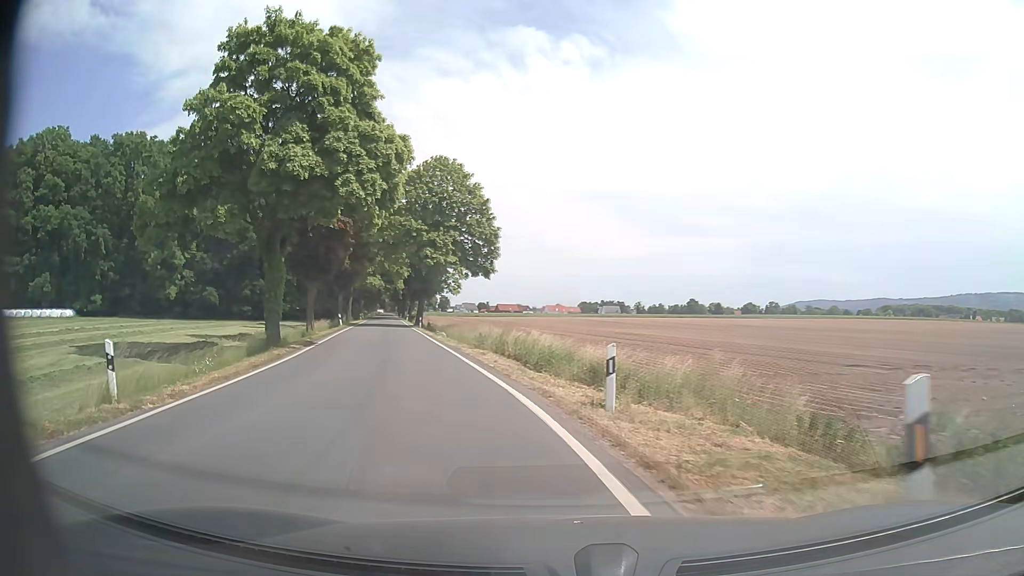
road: secondary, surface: asphalt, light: Day
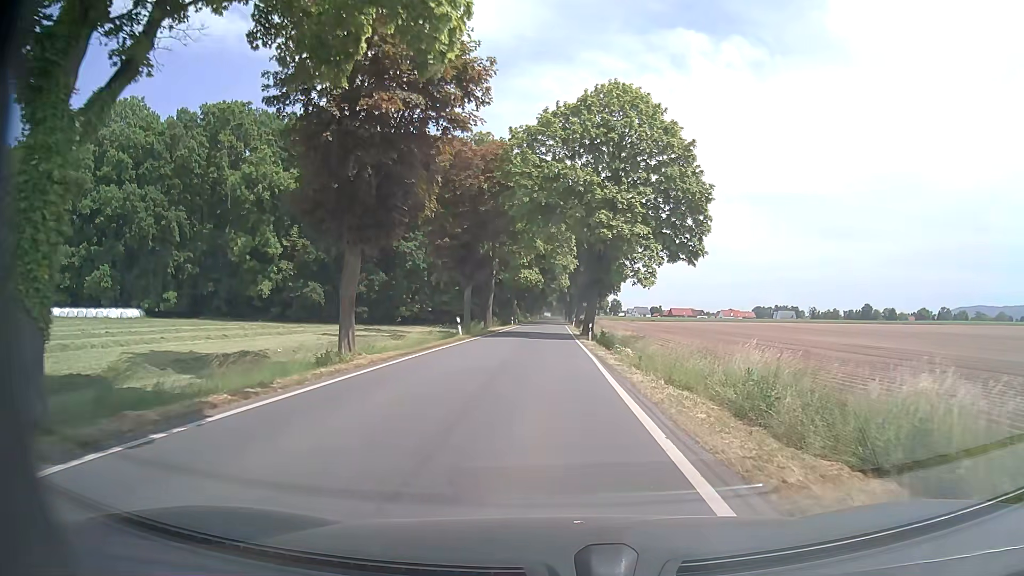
(-4.3, +22.6) m; -15°
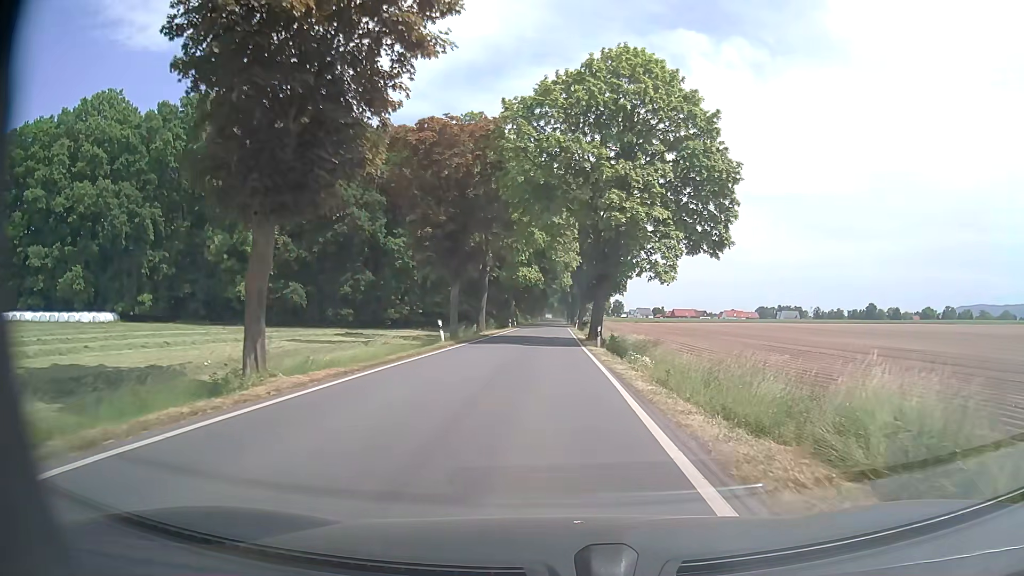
(0.0, +6.4) m; 0°
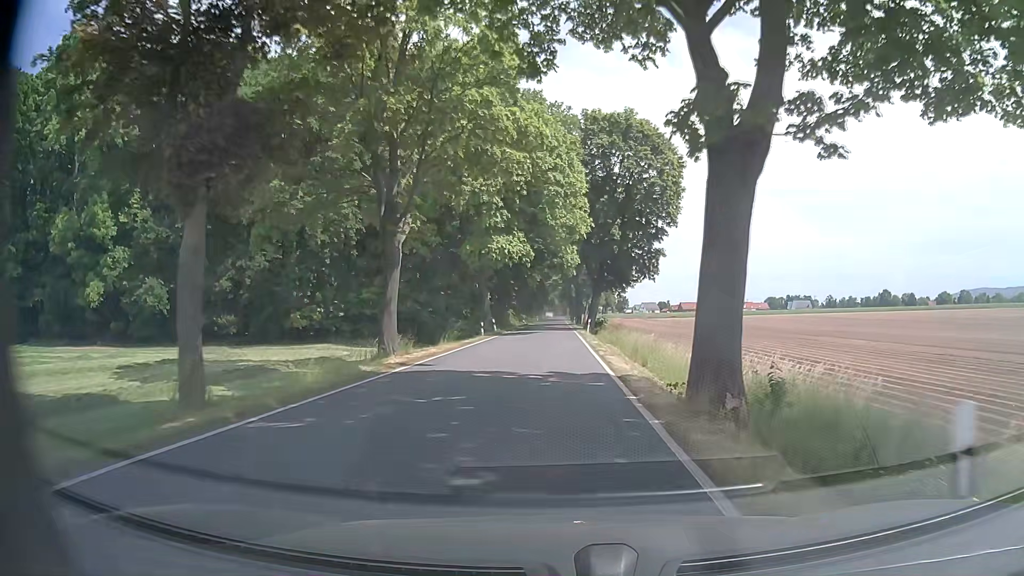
(+0.1, +28.2) m; 0°
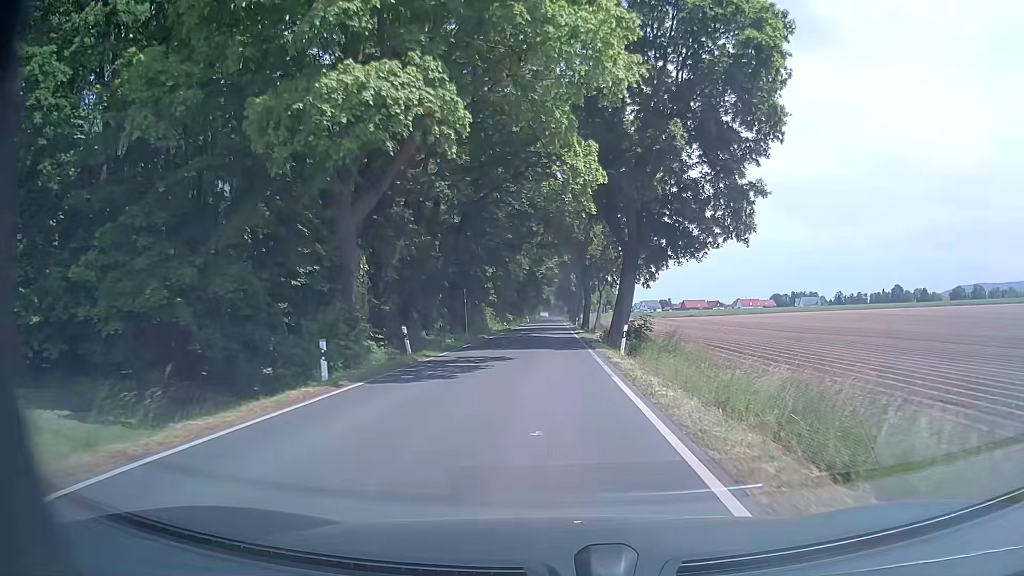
(+0.1, +30.4) m; 0°
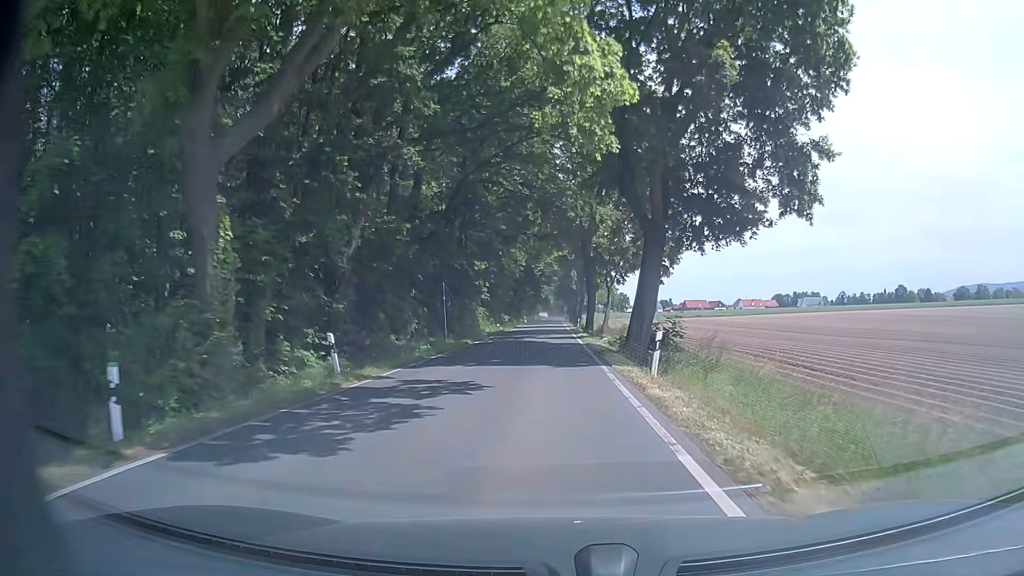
(0.0, +7.7) m; 0°
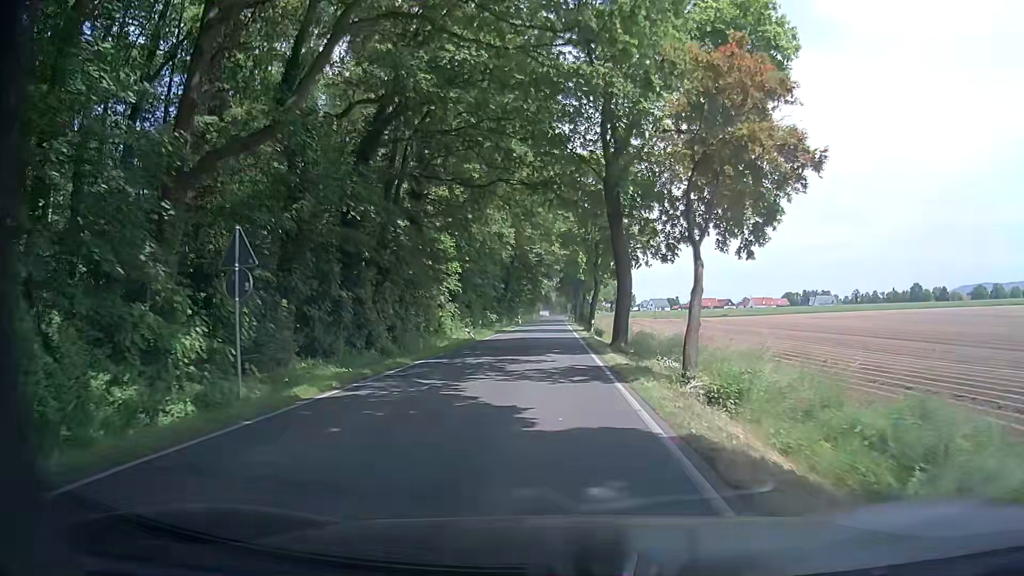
(0.0, +23.4) m; 0°
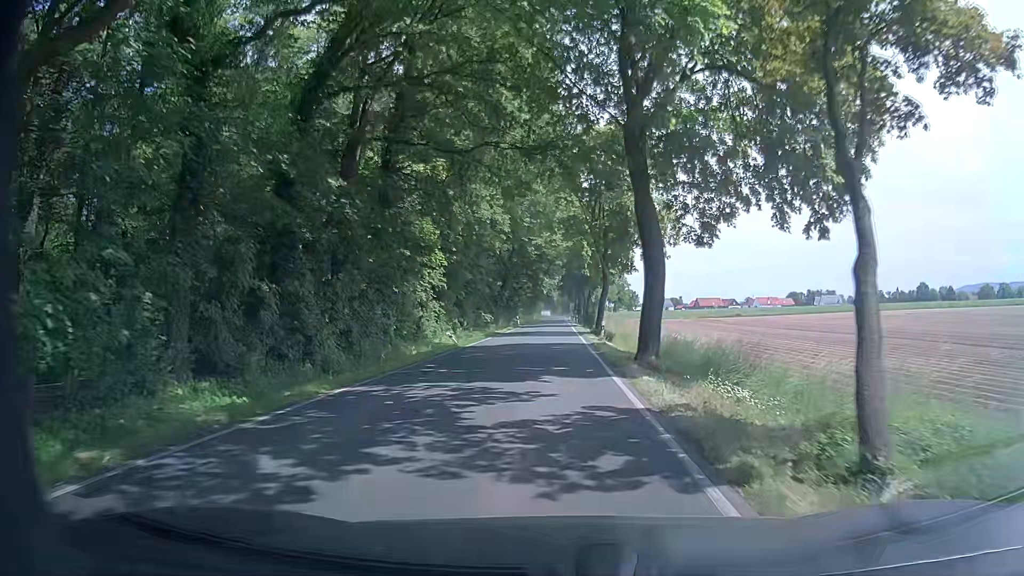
(0.0, +7.9) m; +2°
(0, +10) (-1, +20) (-1, +30) (-1, +40) (-2, +50) (-2, +60) (-2, +70) (-2, +80) (-3, +90) (-3, +100) m
